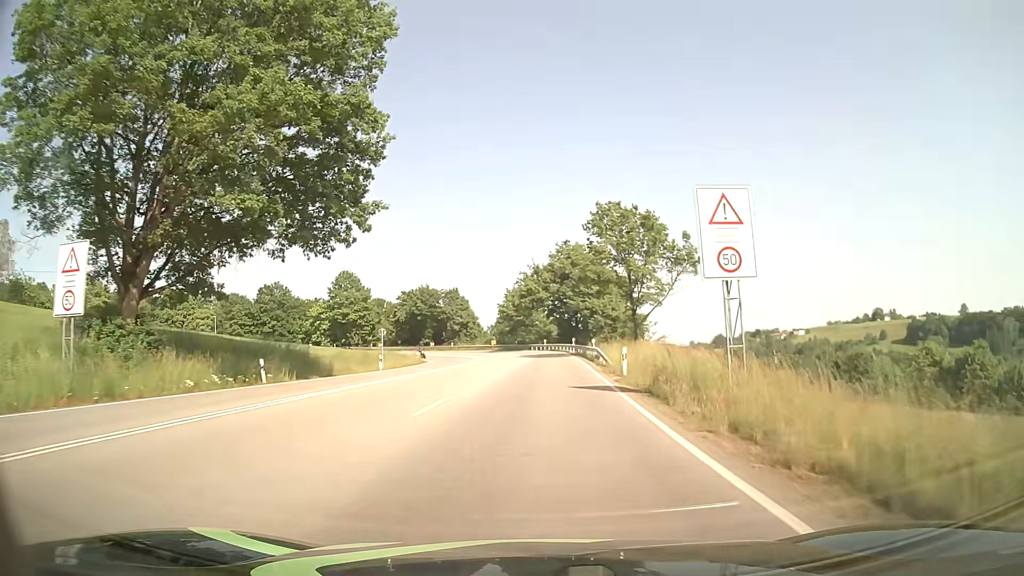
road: primary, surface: asphalt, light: Day
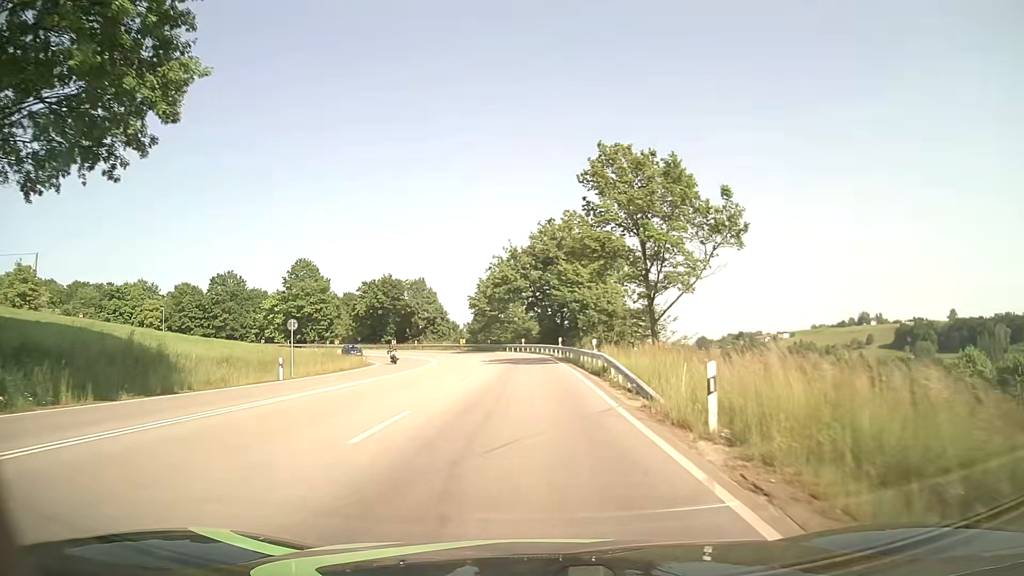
(+0.4, +15.0) m; +2°
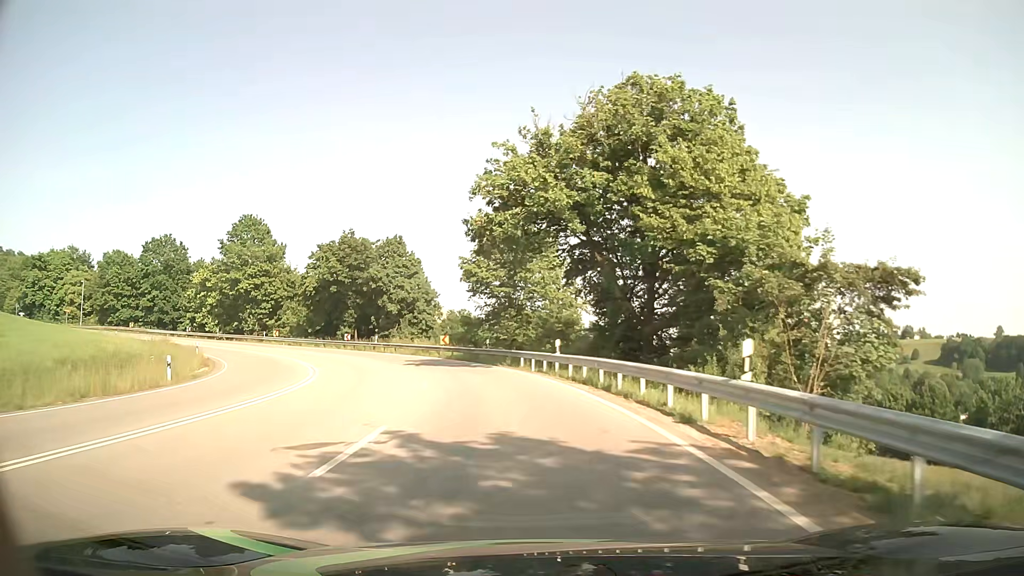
(-0.4, +38.2) m; -2°
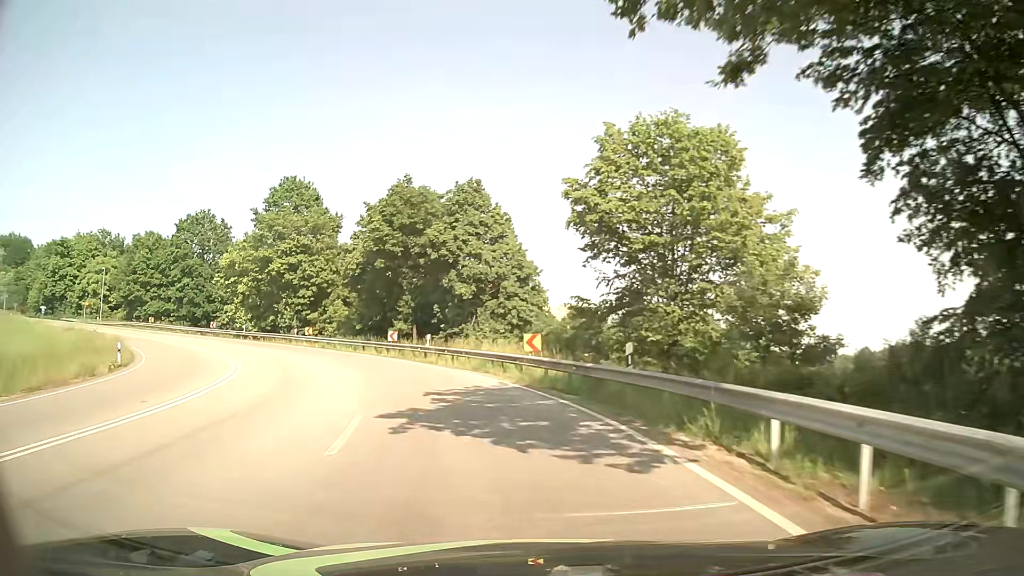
(-1.7, +22.8) m; -11°
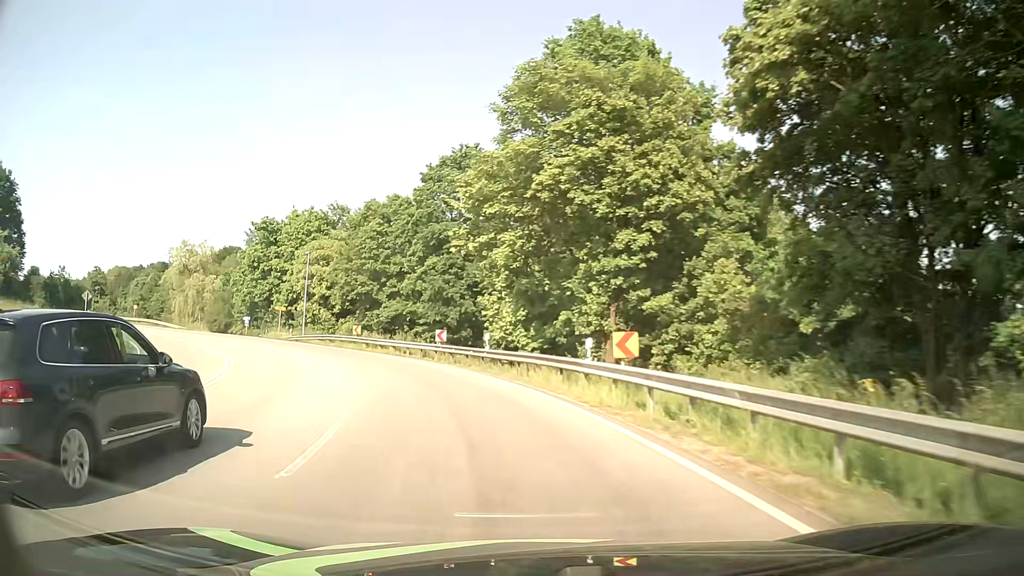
(-10.0, +36.1) m; -32°
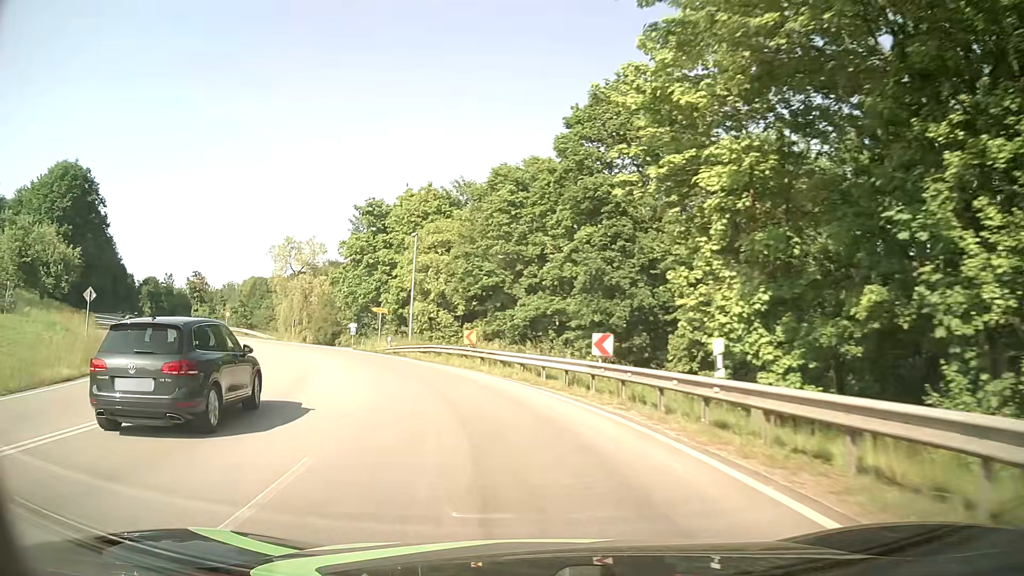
(-1.7, +15.1) m; -14°
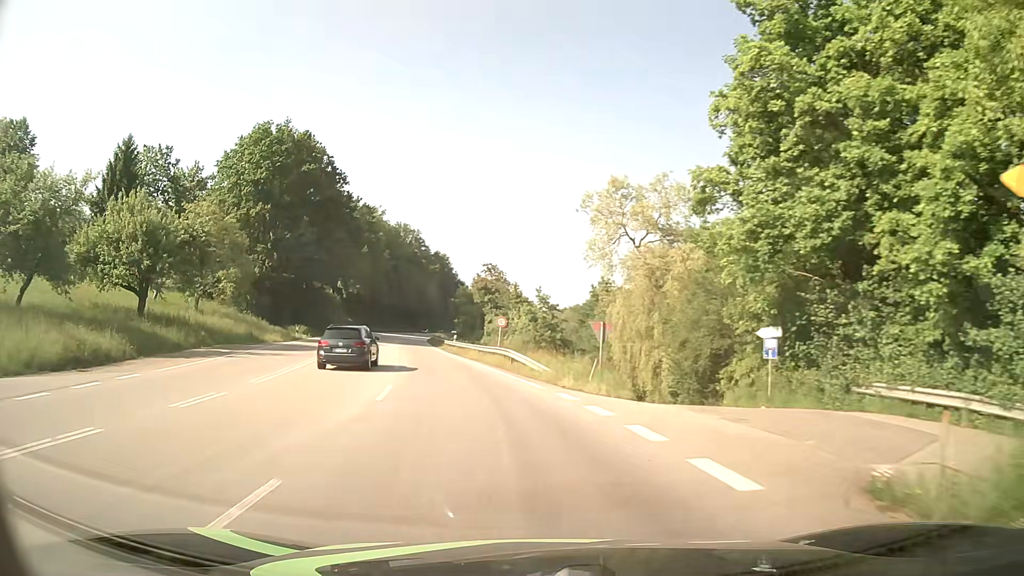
(-10.3, +36.2) m; -32°
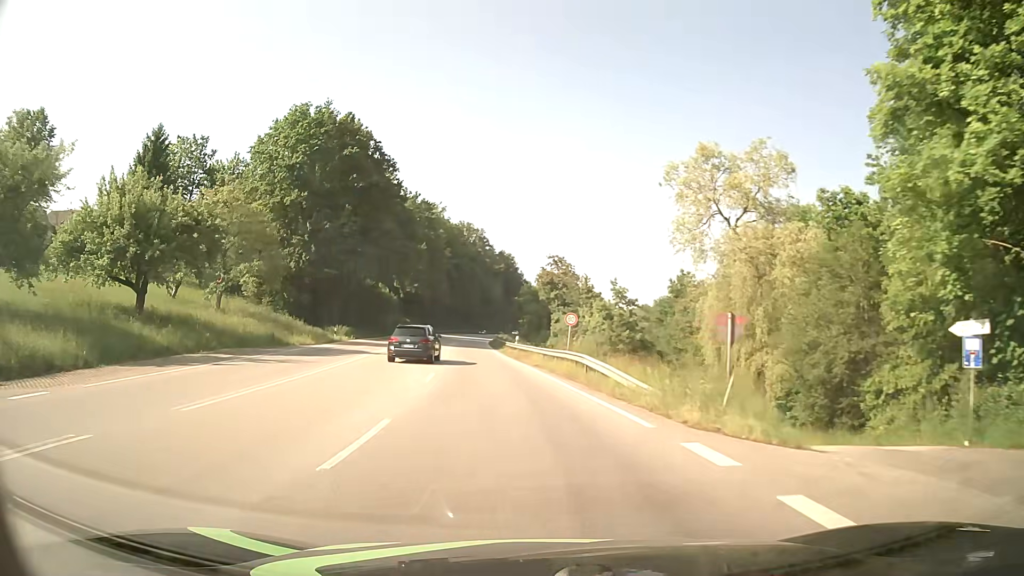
(-0.4, +7.6) m; -6°
(-1, +10) (-1, +20) (-3, +30) (-4, +40) (-5, +50) (-6, +60) (-7, +70) (-8, +80) (-9, +90) (-9, +100) m
